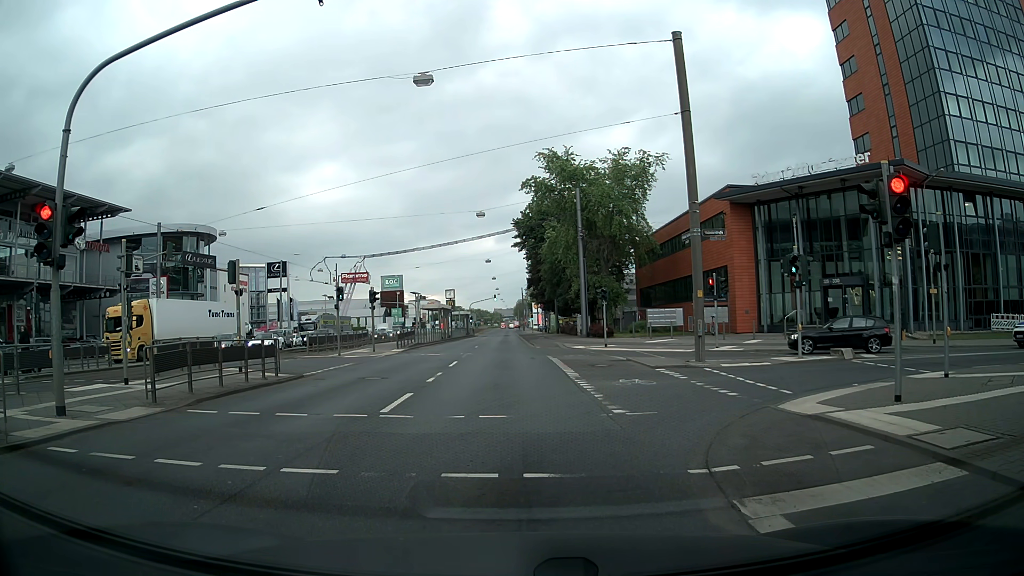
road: primary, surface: asphalt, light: Day
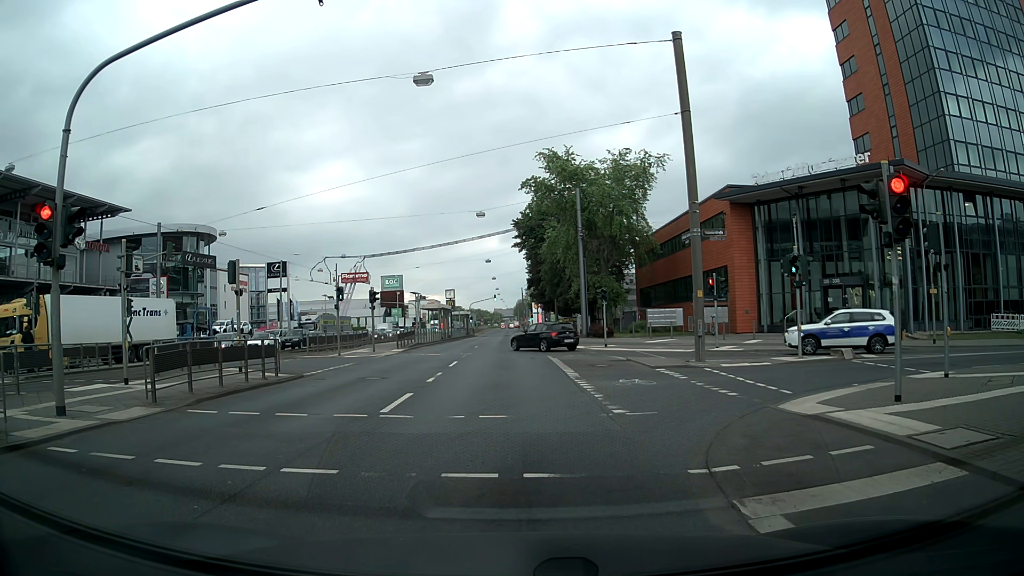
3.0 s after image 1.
(0.0, 0.0) m; 0°
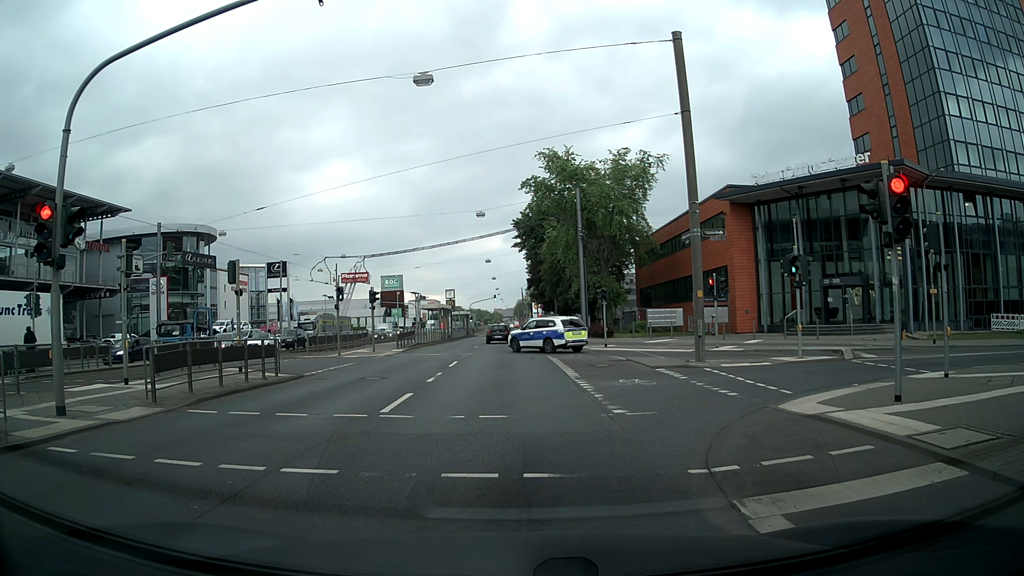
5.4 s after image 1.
(0.0, 0.0) m; 0°
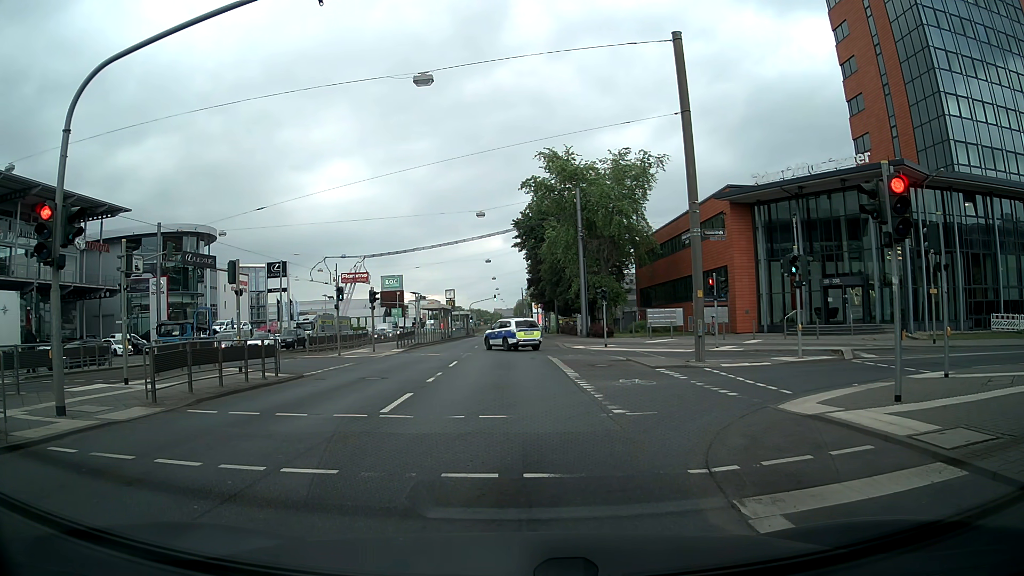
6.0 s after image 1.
(0.0, 0.0) m; 0°
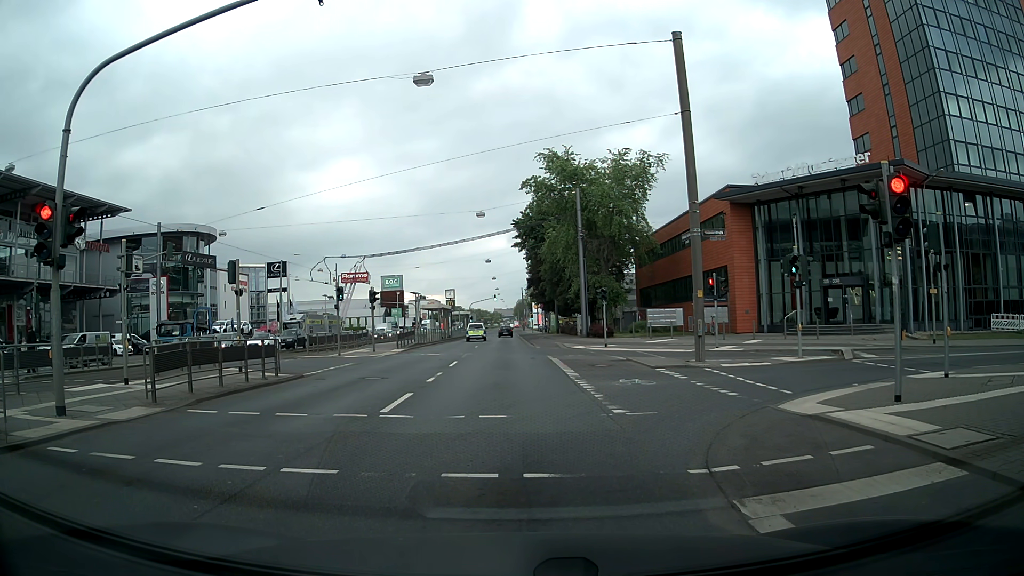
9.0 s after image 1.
(0.0, 0.0) m; 0°
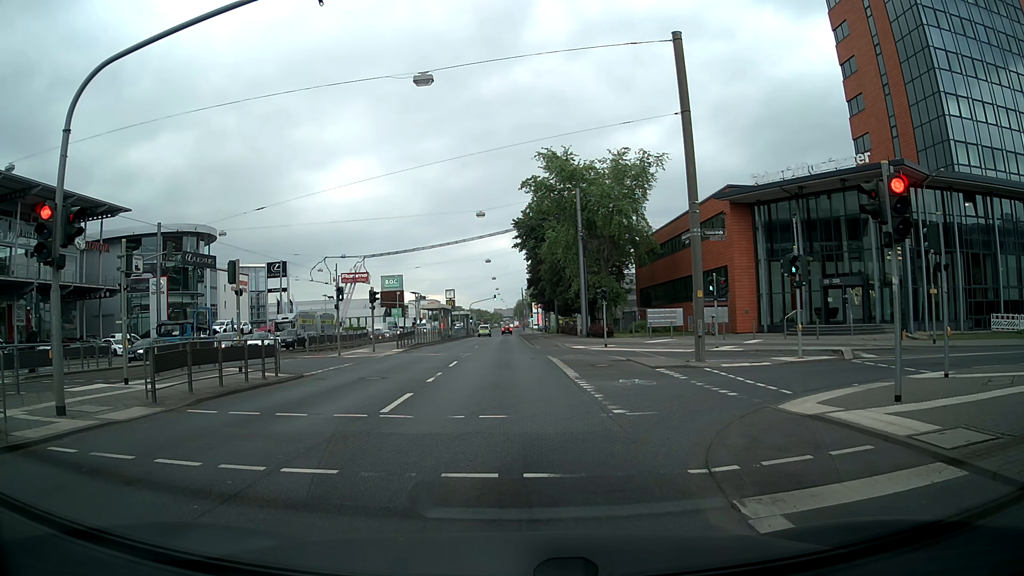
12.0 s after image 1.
(0.0, 0.0) m; 0°
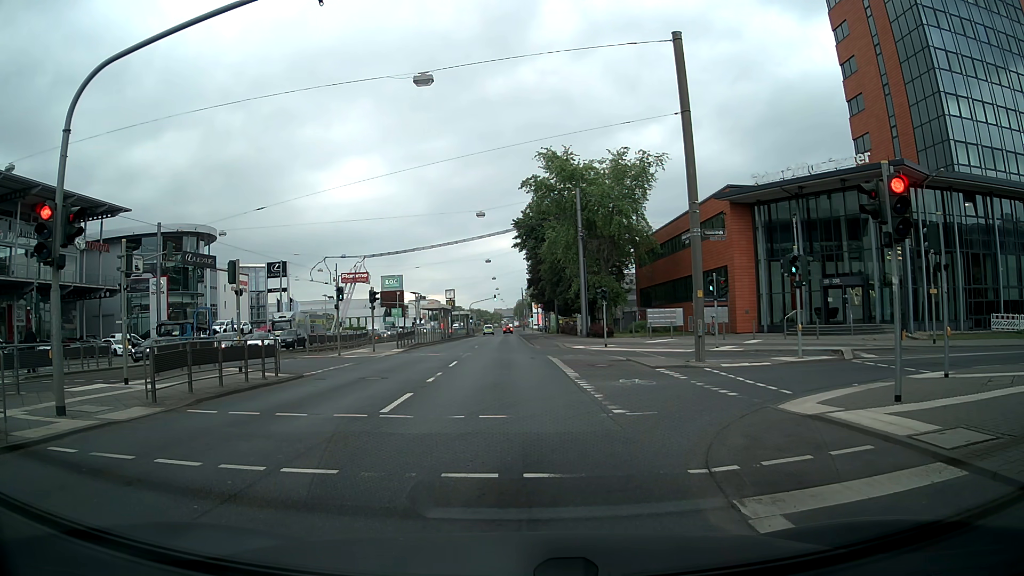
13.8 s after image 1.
(0.0, 0.0) m; 0°
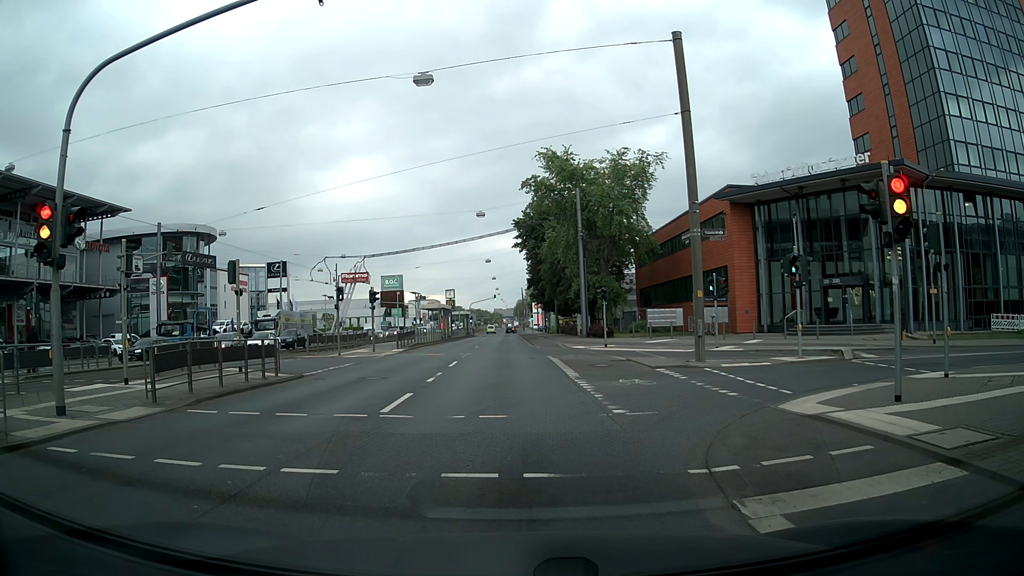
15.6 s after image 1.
(0.0, 0.0) m; 0°
